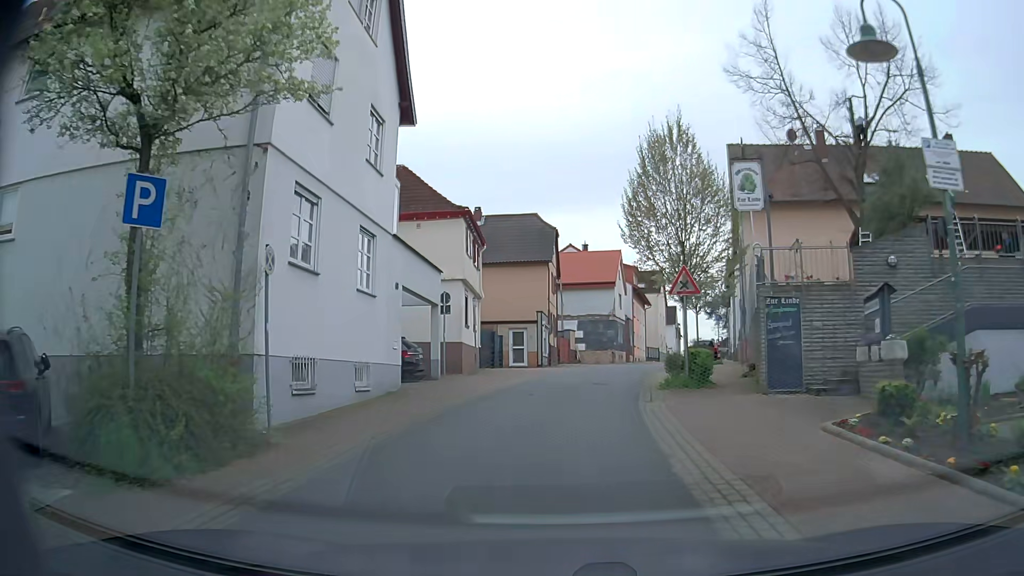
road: residential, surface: asphalt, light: Day
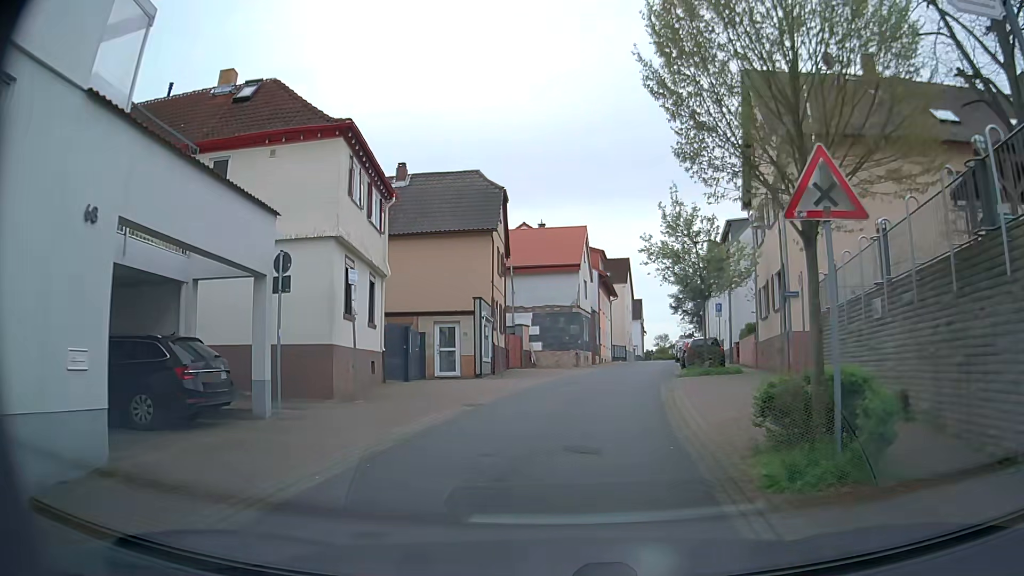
(+0.2, +10.9) m; +3°
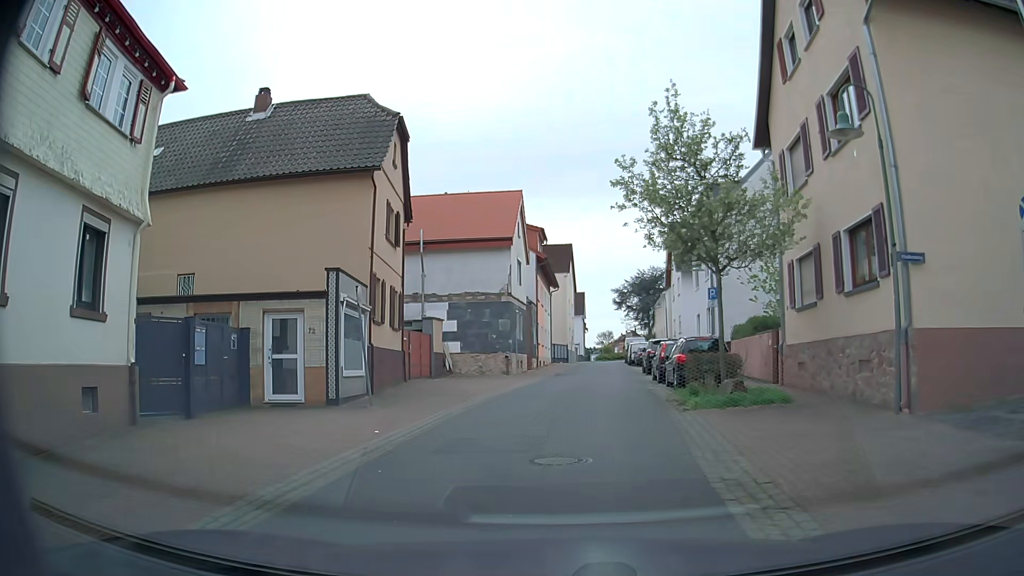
(+0.5, +10.4) m; +5°
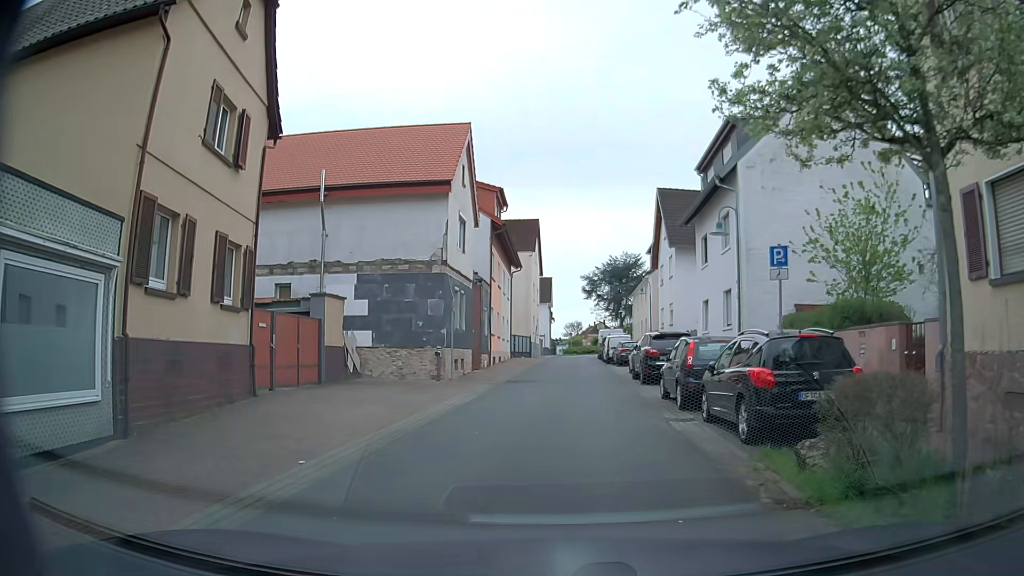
(+0.3, +10.2) m; +3°
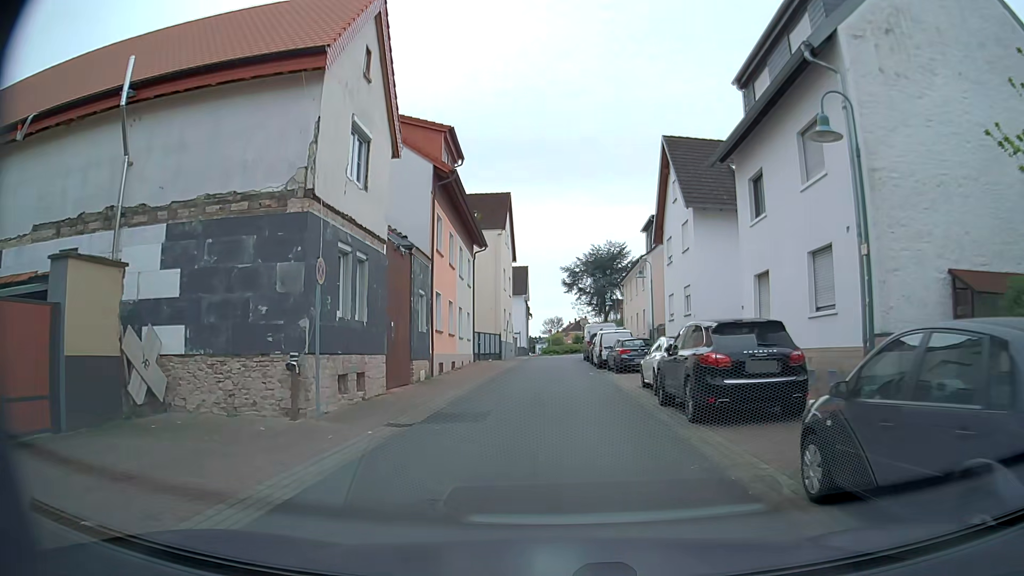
(0.0, +11.1) m; +2°
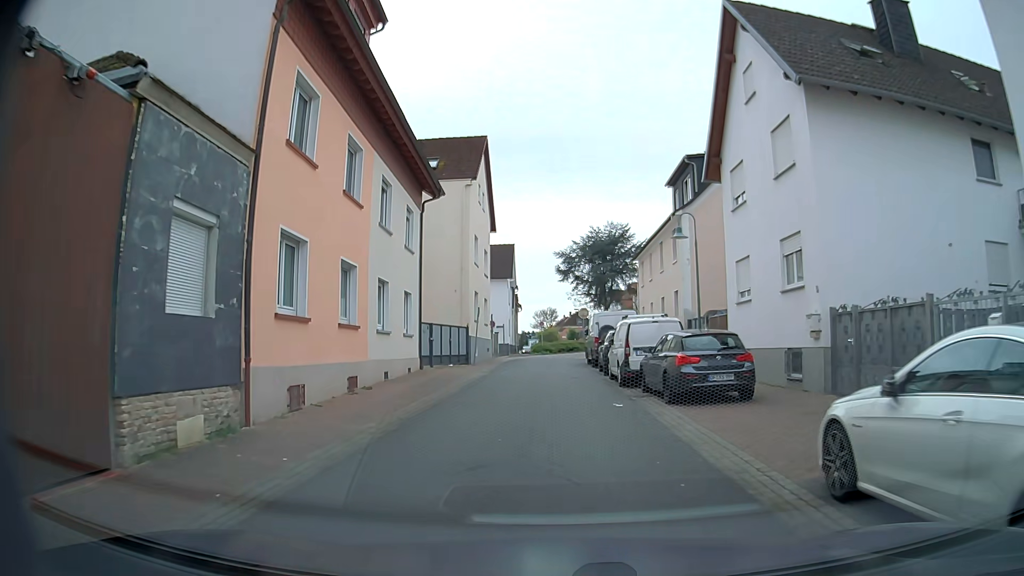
(0.0, +13.9) m; 0°
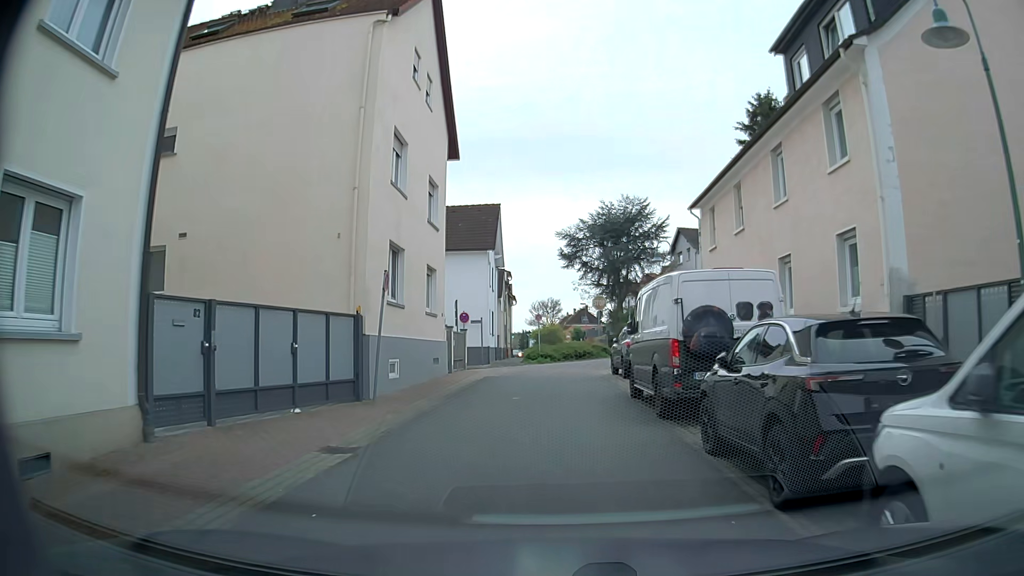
(-0.2, +17.8) m; 0°
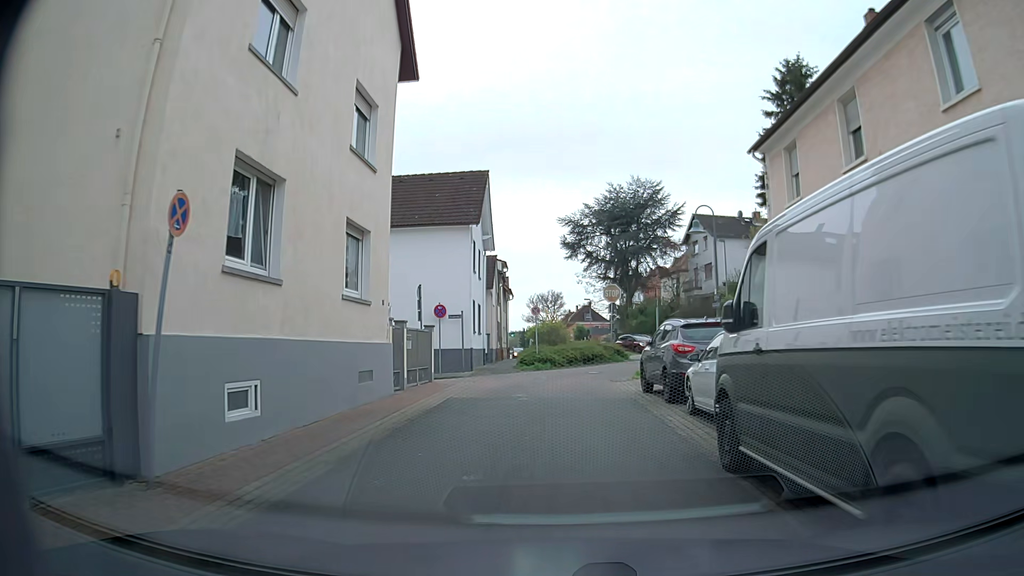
(-0.1, +8.1) m; 0°
(0, +10) (0, +20) (+3, +30) (+7, +39) (+8, +48) (+6, +58) (+3, +68) (+1, +78) (0, +87) (-1, +97) m
